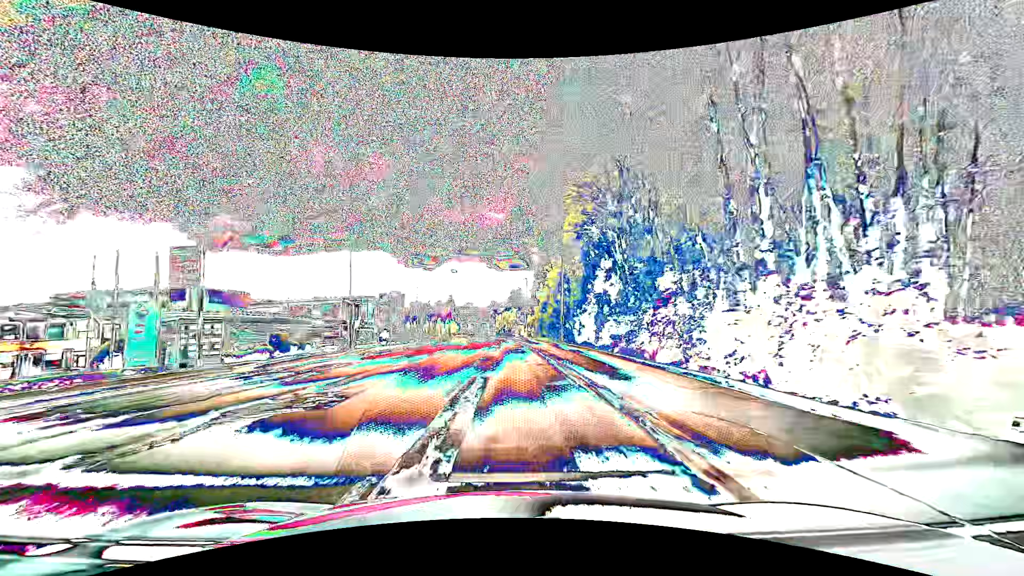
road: tertiary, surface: asphalt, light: Day
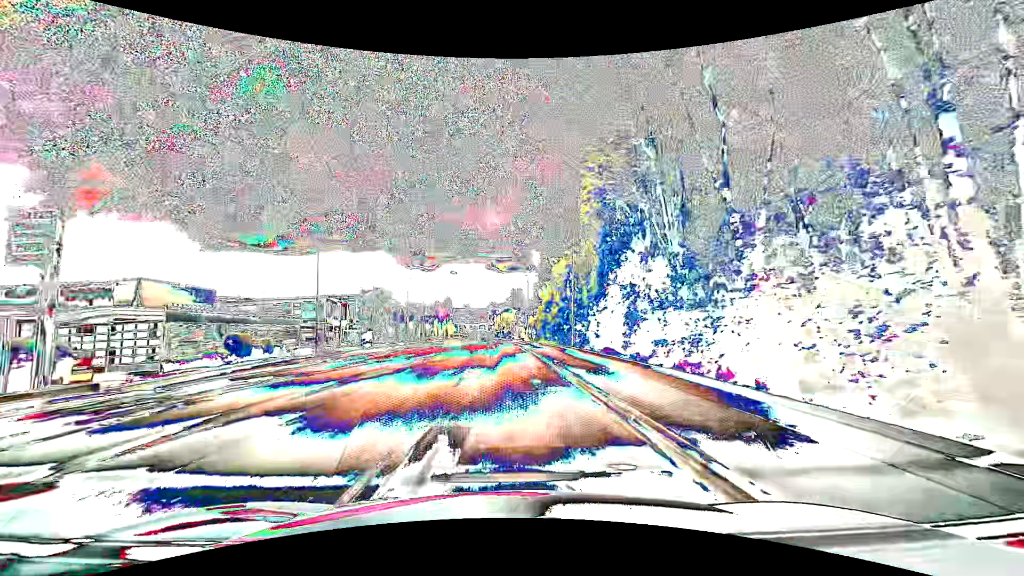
(0.0, +7.6) m; 0°
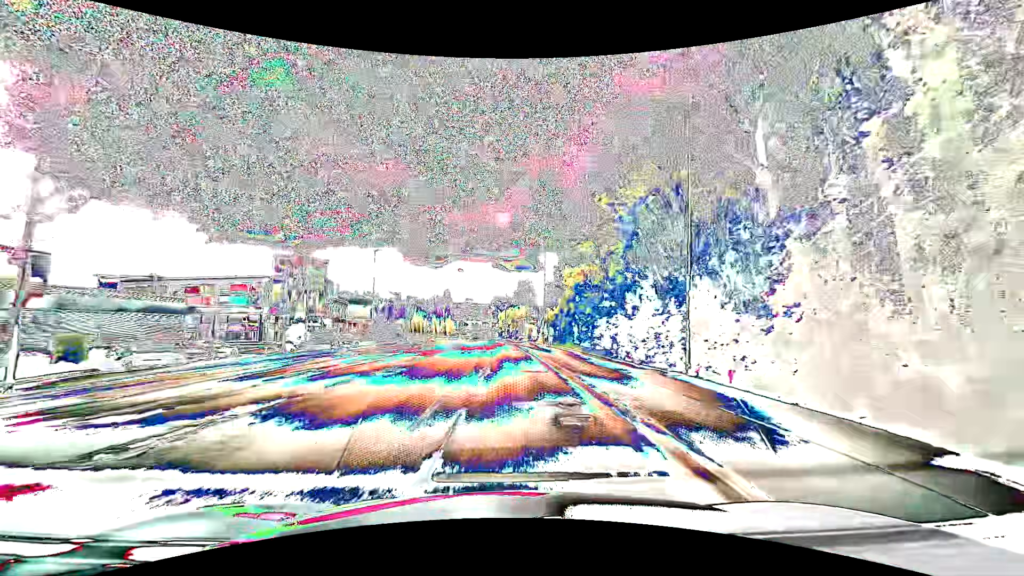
(-0.2, +22.8) m; -1°
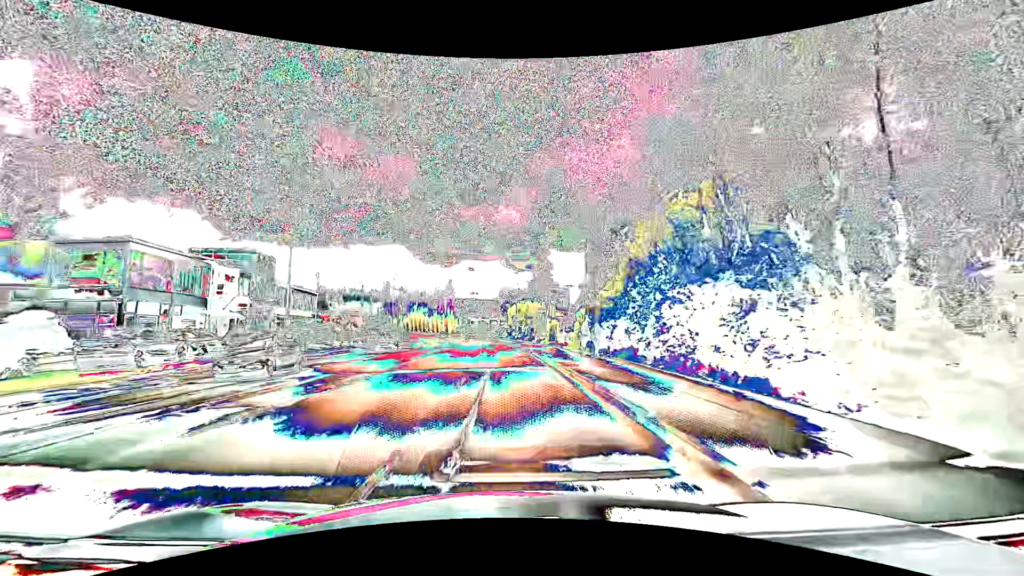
(-0.2, +22.9) m; 0°
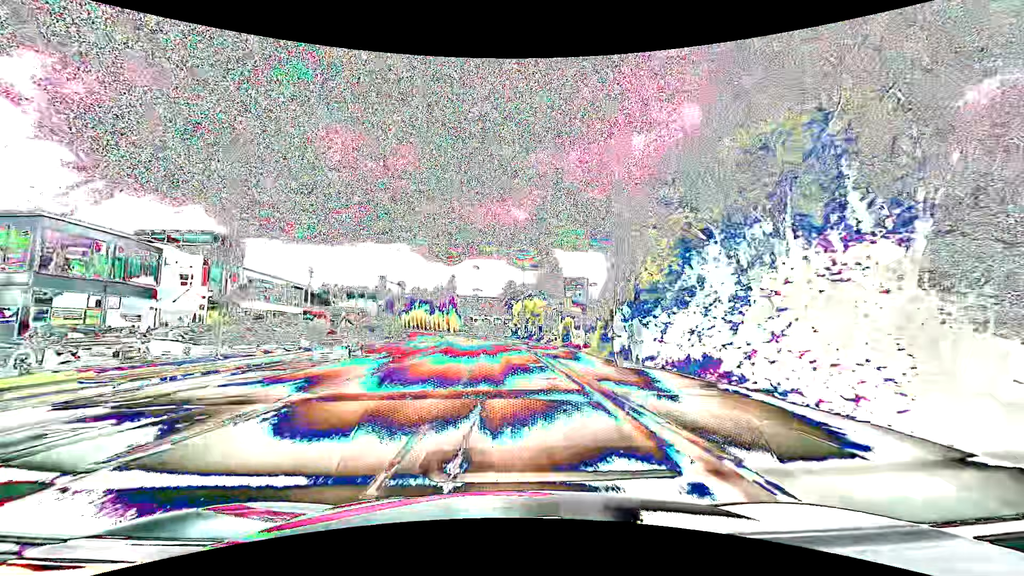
(-0.1, +7.6) m; -1°
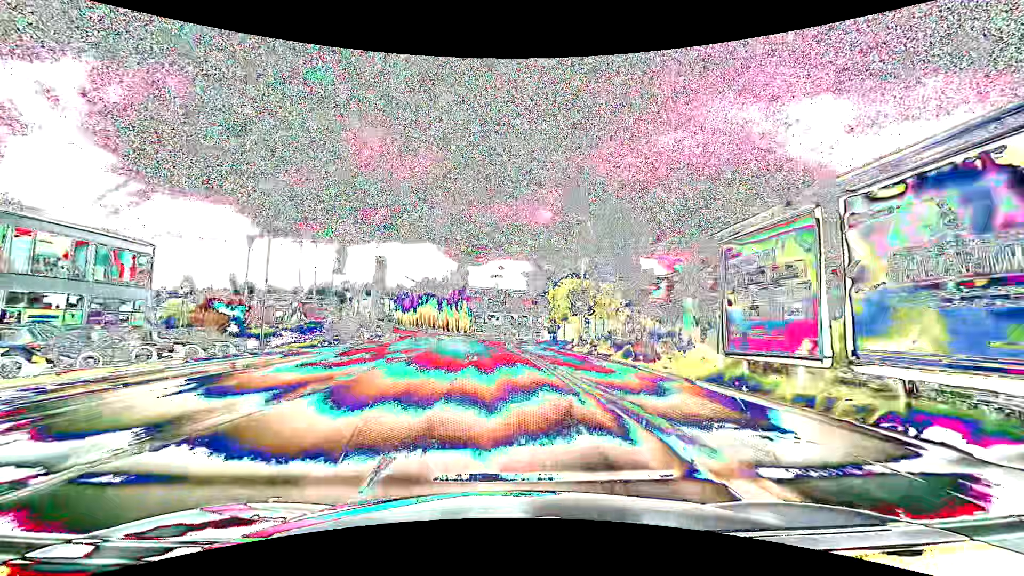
(-0.8, +38.2) m; -3°
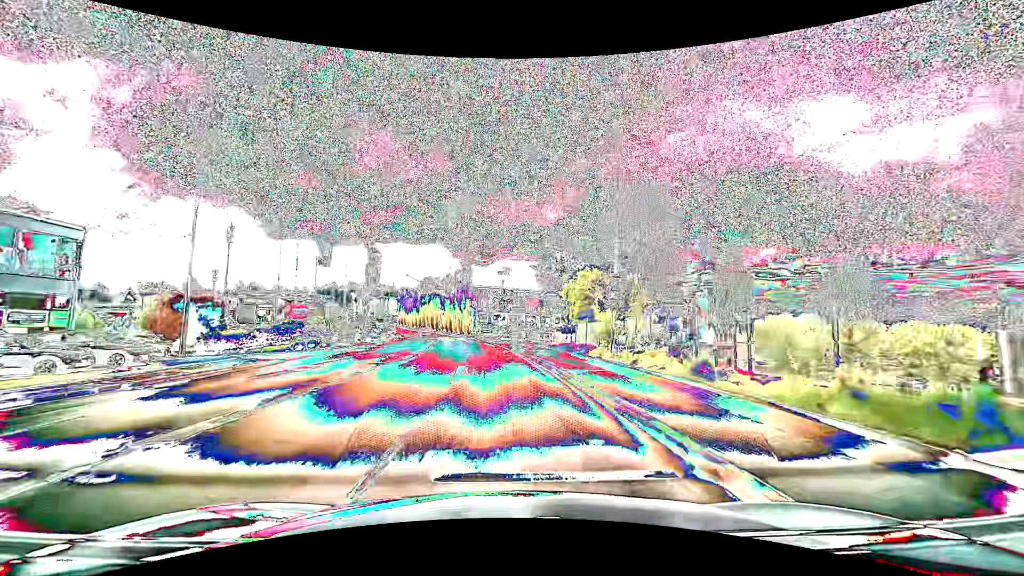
(0.0, +7.7) m; -1°
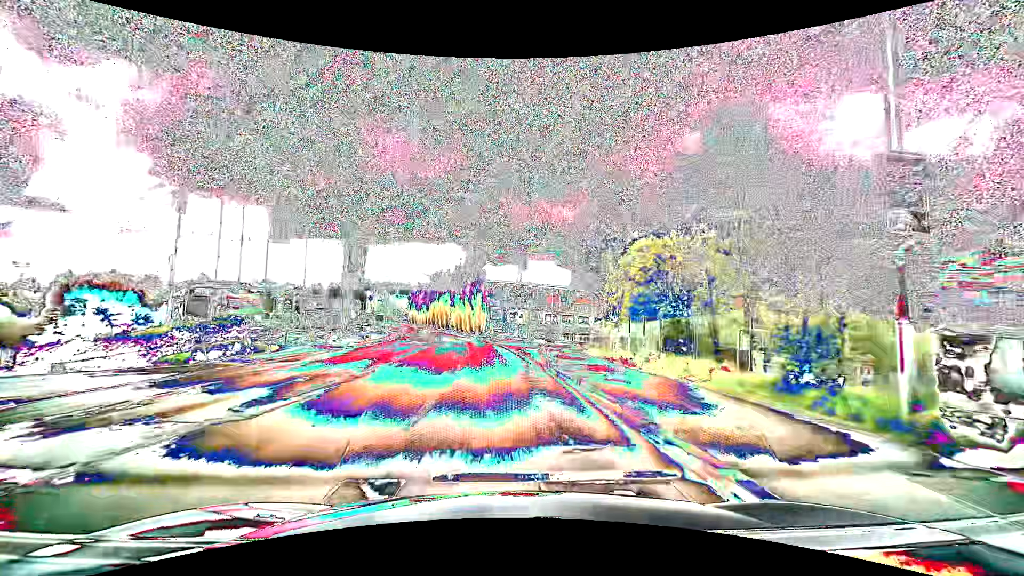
(-0.2, +15.3) m; -2°
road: service
(0, +10) (-1, +20) (-1, +30) (-2, +40) (-3, +50) (-4, +60) (-5, +70) (-7, +80) (-9, +89) (-11, +99) m
